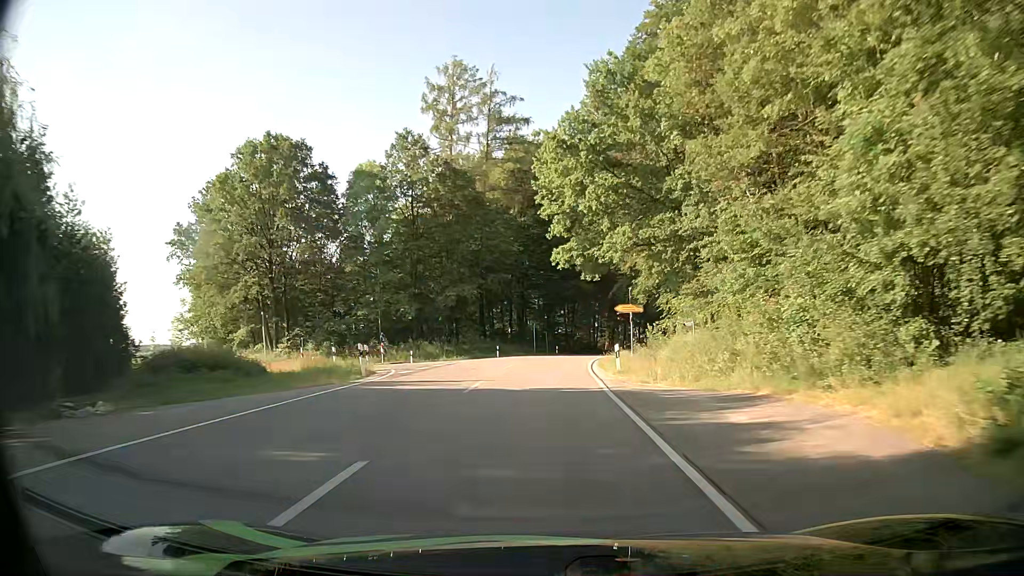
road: tertiary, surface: asphalt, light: Day
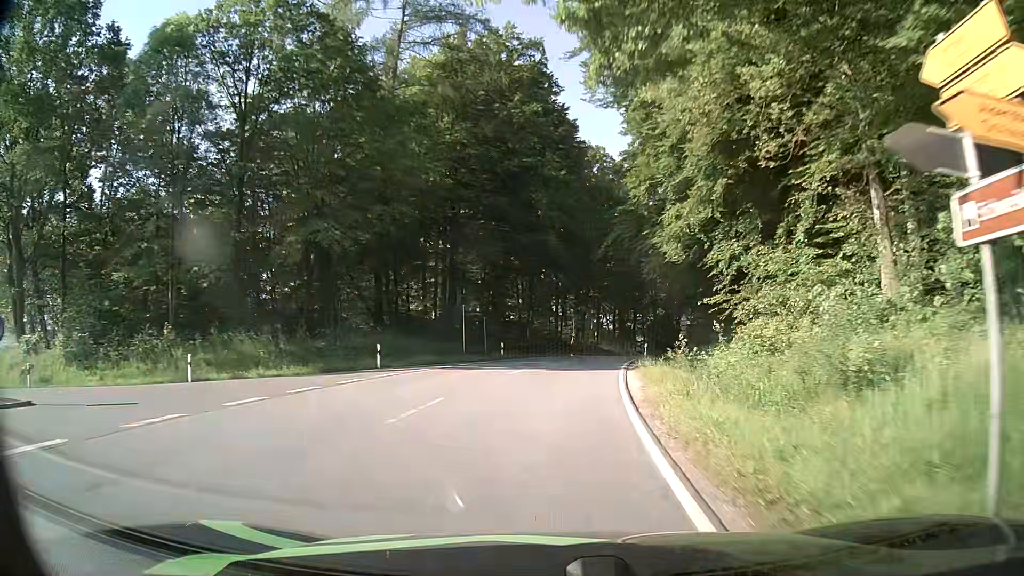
(+0.6, +30.1) m; +3°
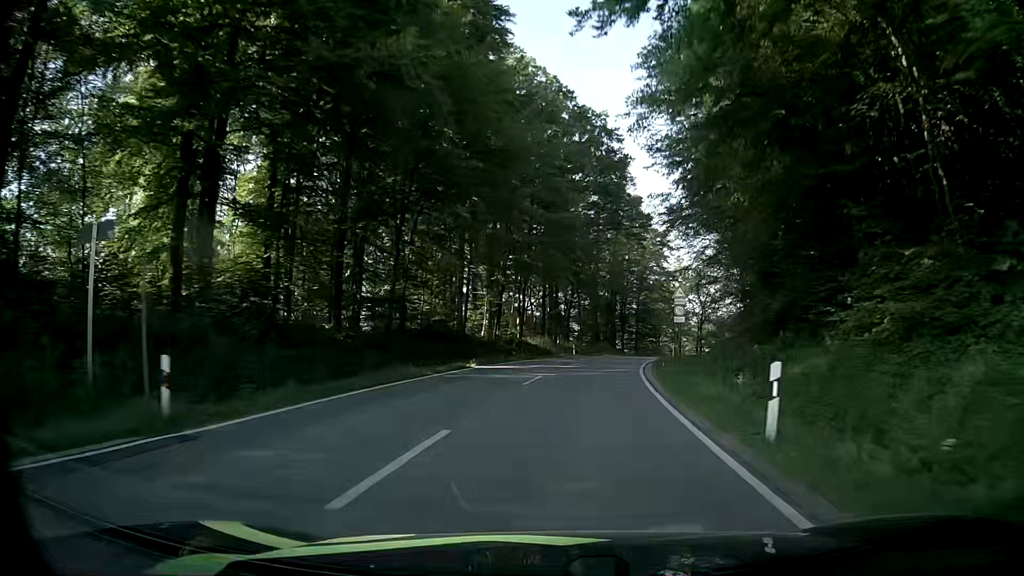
(+1.5, +29.7) m; +6°
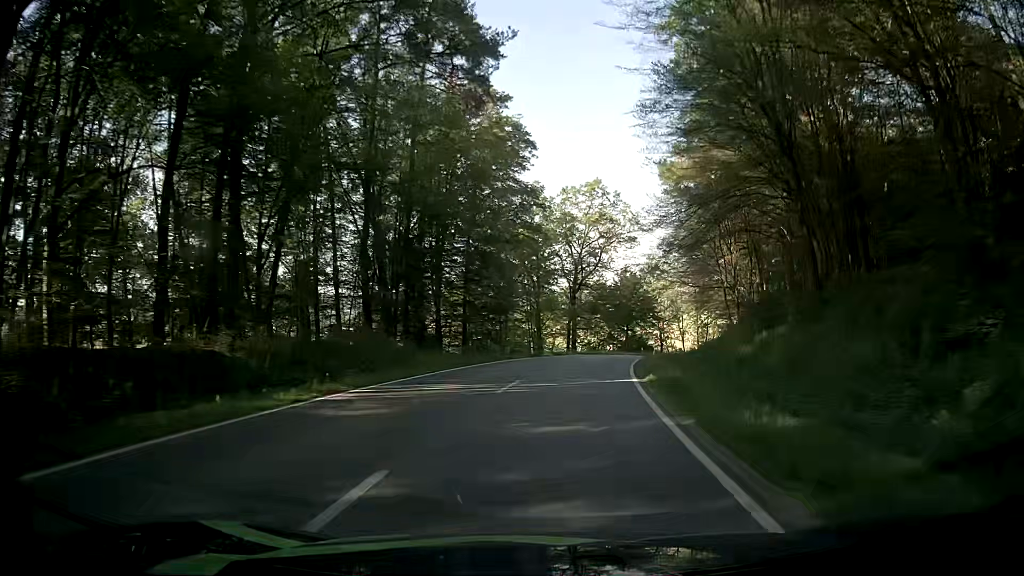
(+7.4, +50.7) m; +13°
(0, +10) (+1, +20) (+2, +30) (+4, +40) (+6, +49) (+9, +59) (+12, +69) (+16, +78) (+20, +87) (+25, +96) m
